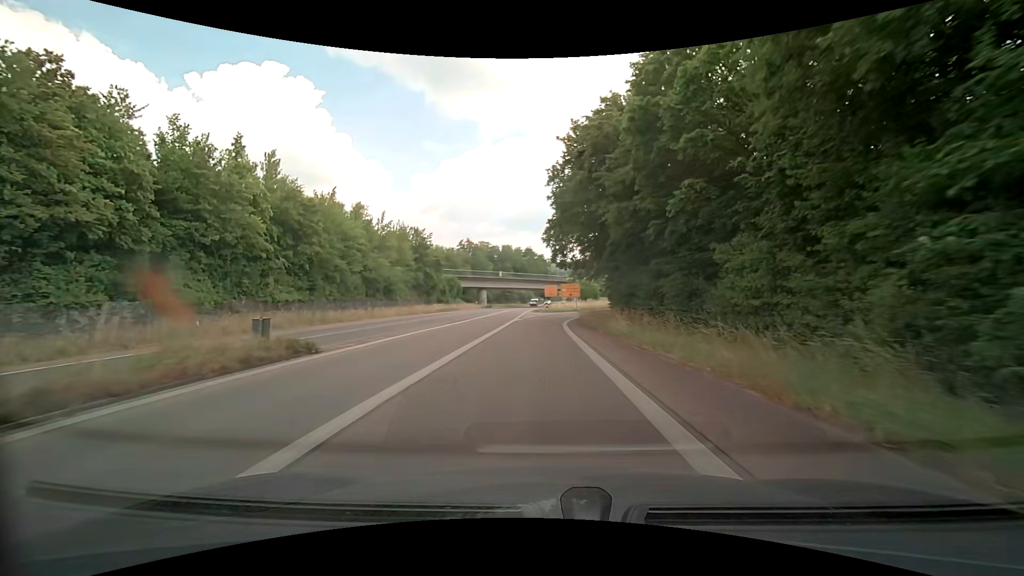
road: trunk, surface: asphalt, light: Day
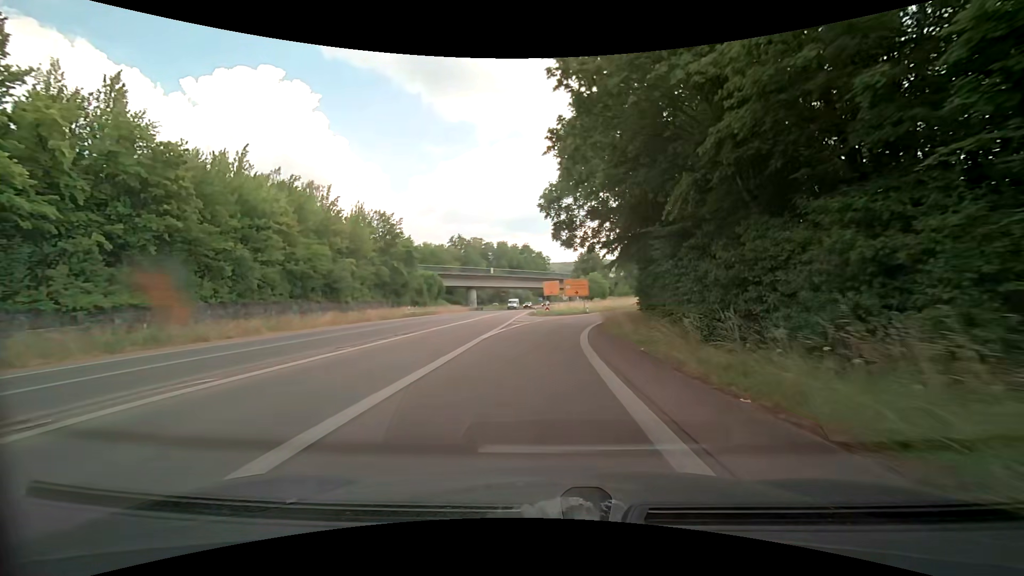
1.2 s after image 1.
(-0.1, +17.7) m; 0°
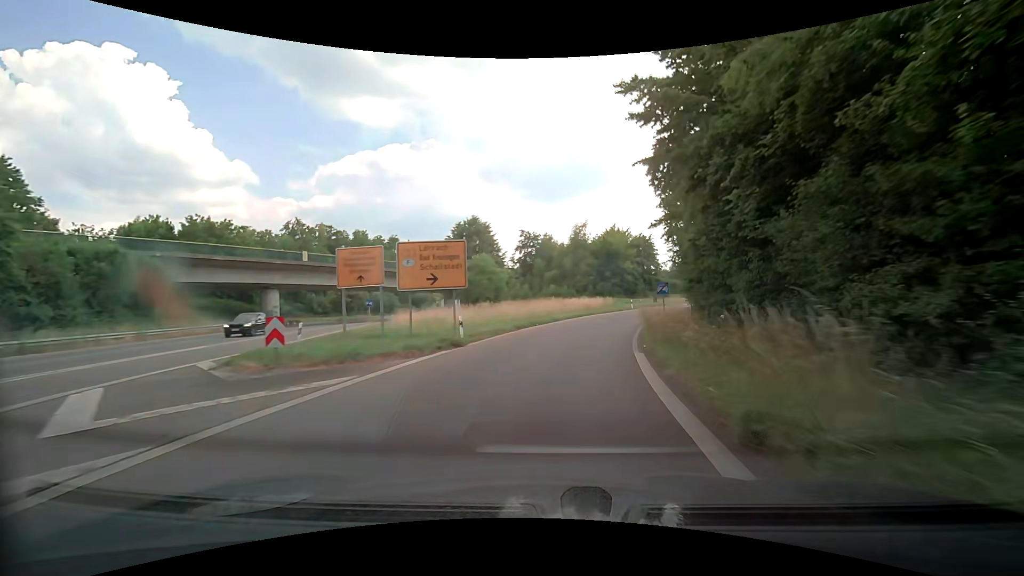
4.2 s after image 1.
(+3.4, +43.3) m; +13°
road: trunk_link
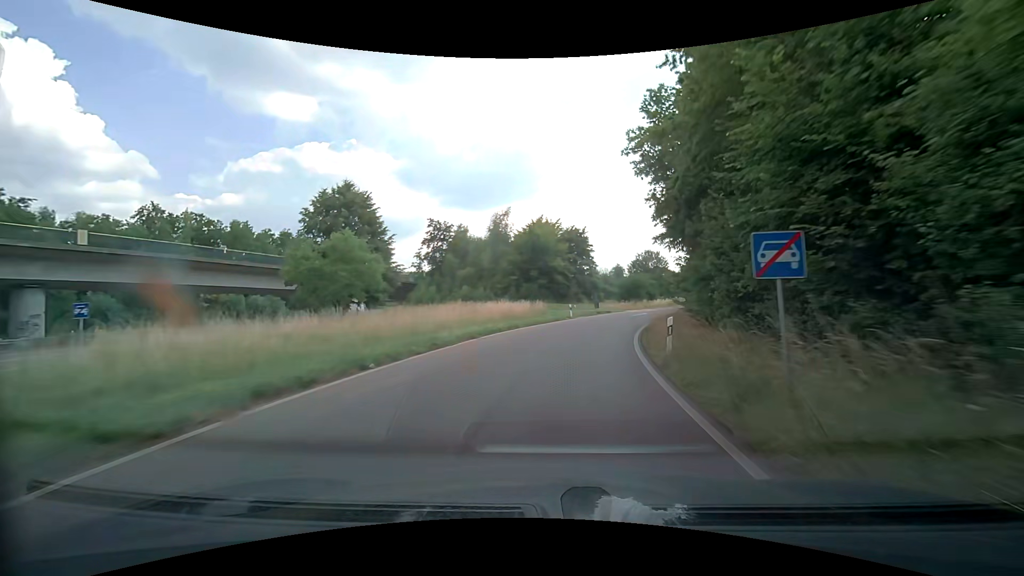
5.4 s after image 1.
(+1.2, +17.8) m; +9°
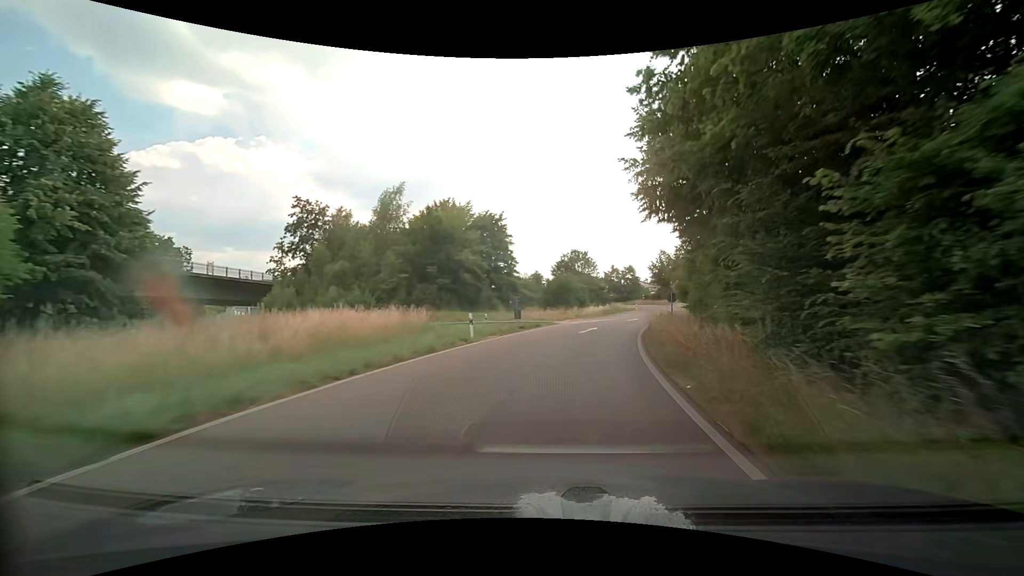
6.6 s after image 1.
(+1.4, +18.1) m; +9°
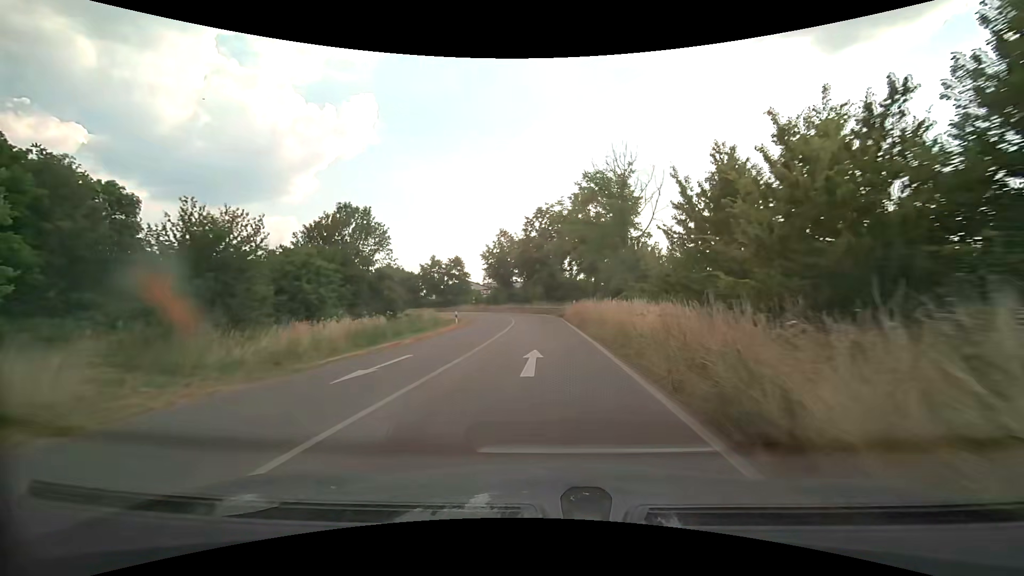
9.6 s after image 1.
(+8.4, +43.5) m; +20°
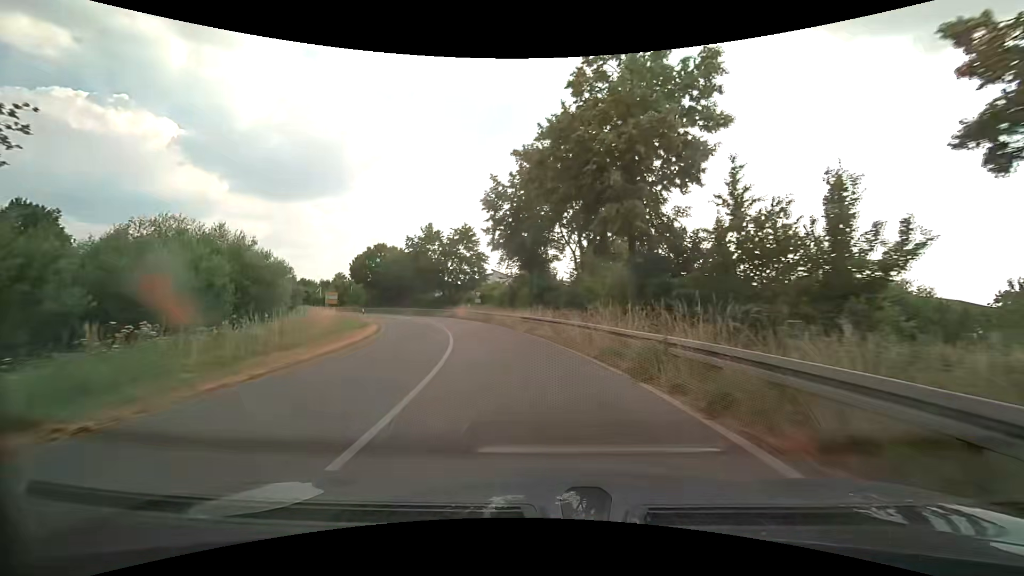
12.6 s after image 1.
(-0.8, +41.7) m; -7°
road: primary_link
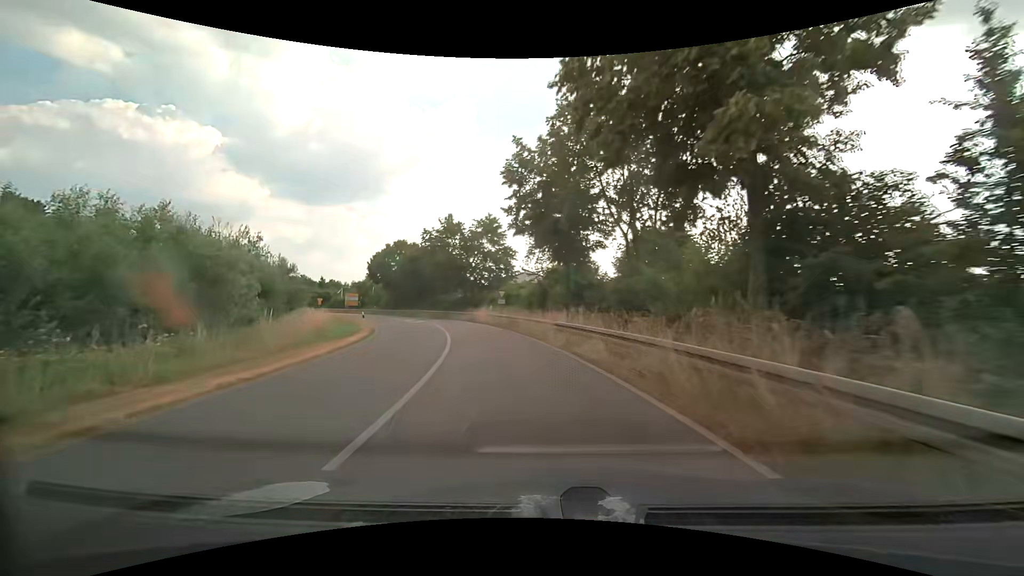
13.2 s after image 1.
(-0.2, +8.1) m; -3°
(0, +10) (-2, +20) (-4, +30) (-7, +39) (-11, +48) (-15, +57) (-21, +66) (-26, +74) (-33, +82) (-39, +89) m
